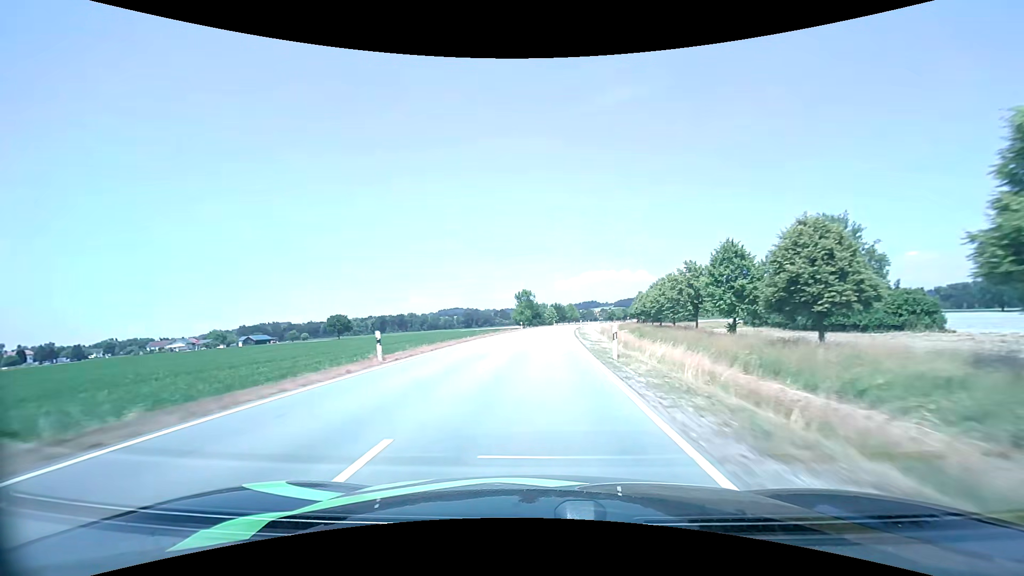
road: tertiary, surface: asphalt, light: Day
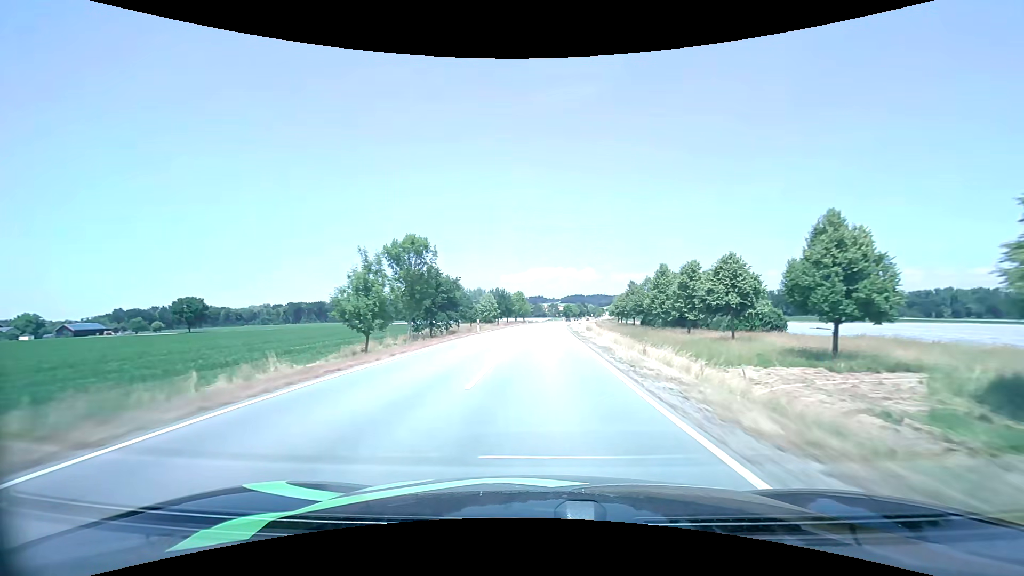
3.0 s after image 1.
(+3.9, +77.3) m; +6°
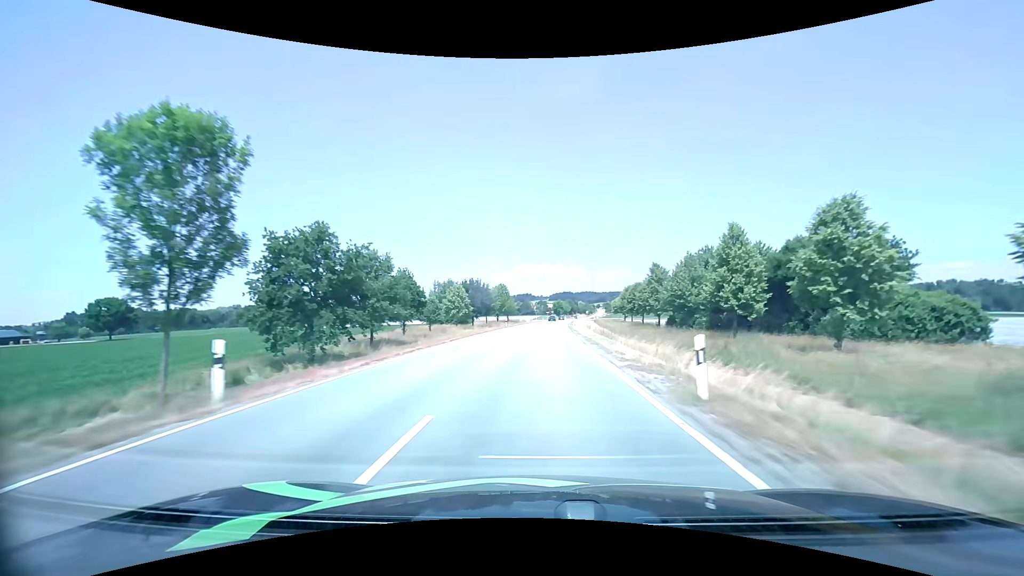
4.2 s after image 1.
(+0.4, +30.8) m; +1°
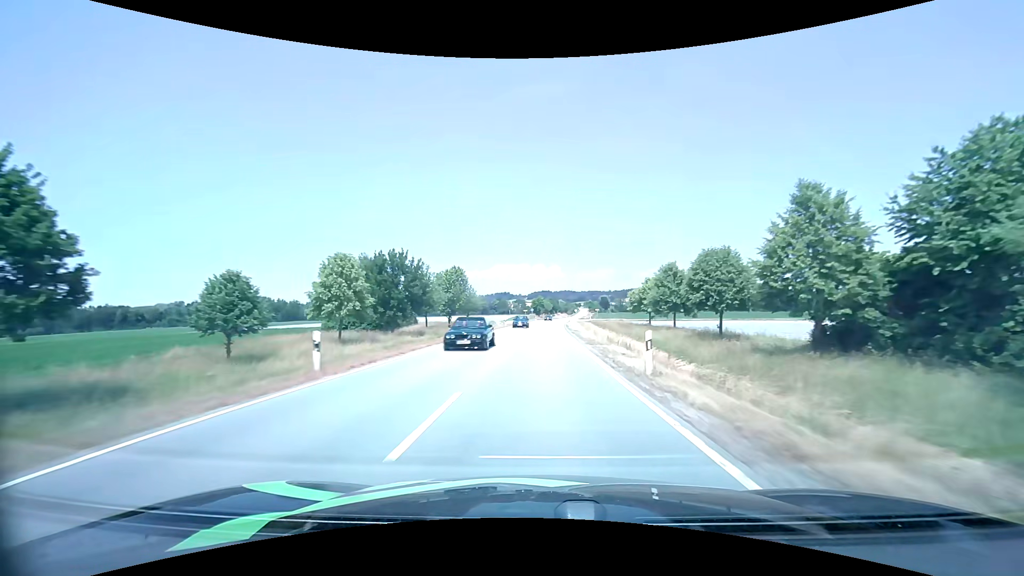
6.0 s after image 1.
(+1.0, +46.3) m; +2°
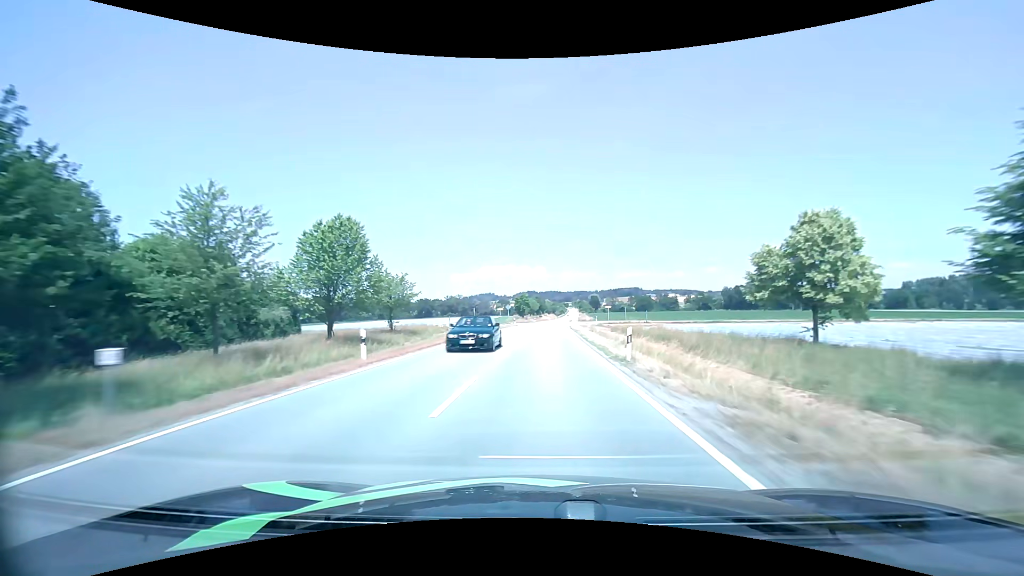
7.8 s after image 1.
(+0.7, +46.9) m; +2°
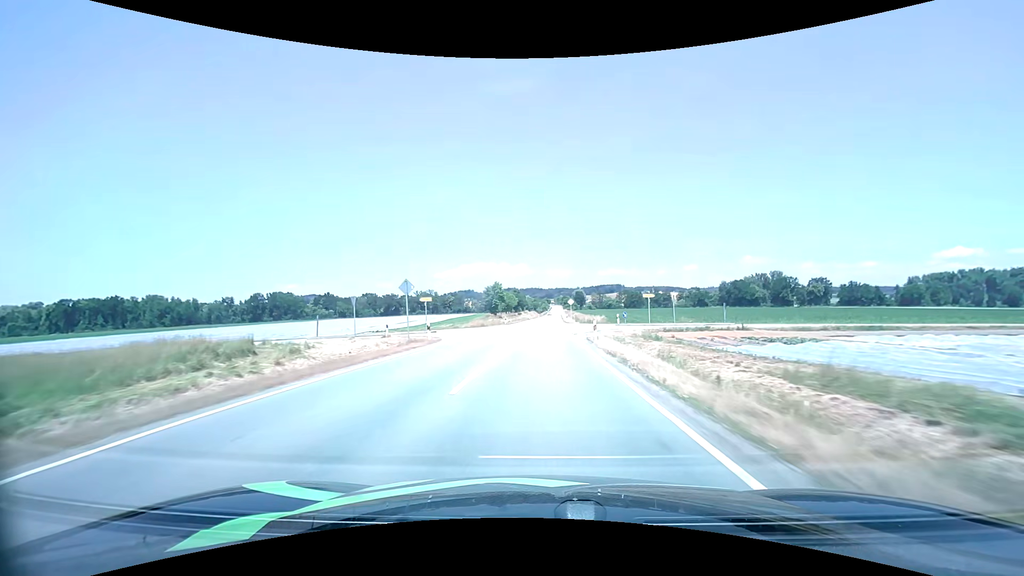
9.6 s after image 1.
(+1.0, +47.0) m; +2°
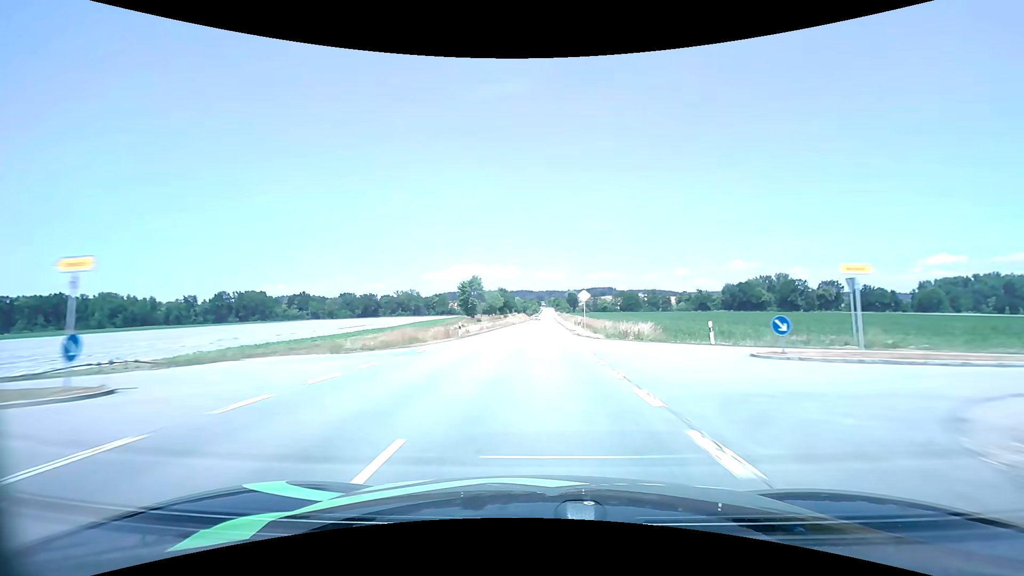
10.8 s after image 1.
(+0.3, +31.1) m; +1°
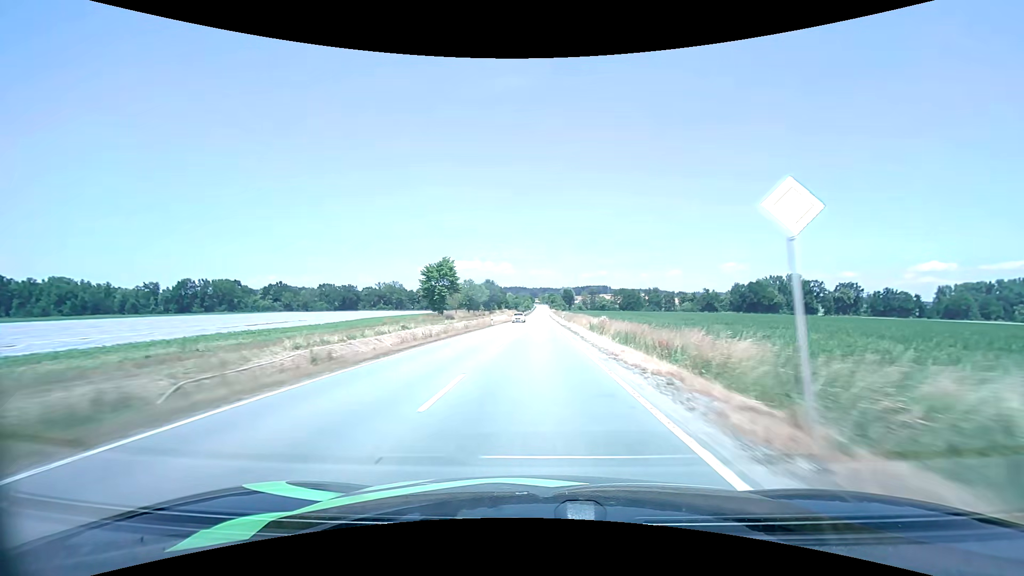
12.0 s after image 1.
(+0.3, +30.8) m; +1°
(0, +10) (0, +20) (0, +30) (0, +40) (0, +50) (0, +60) (+1, +70) (+1, +80) (+1, +90) (+1, +100) m
